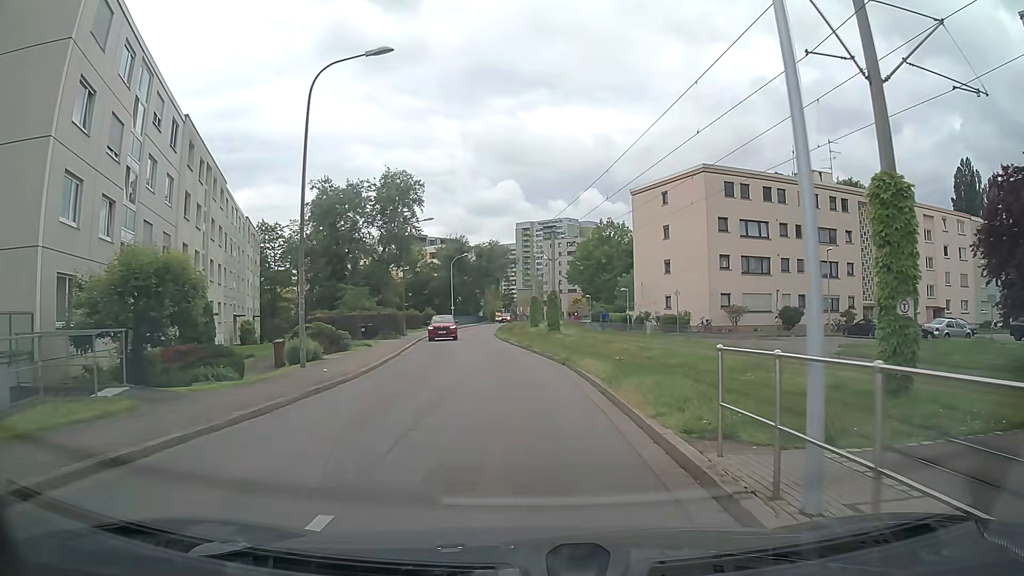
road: residential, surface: asphalt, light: Day
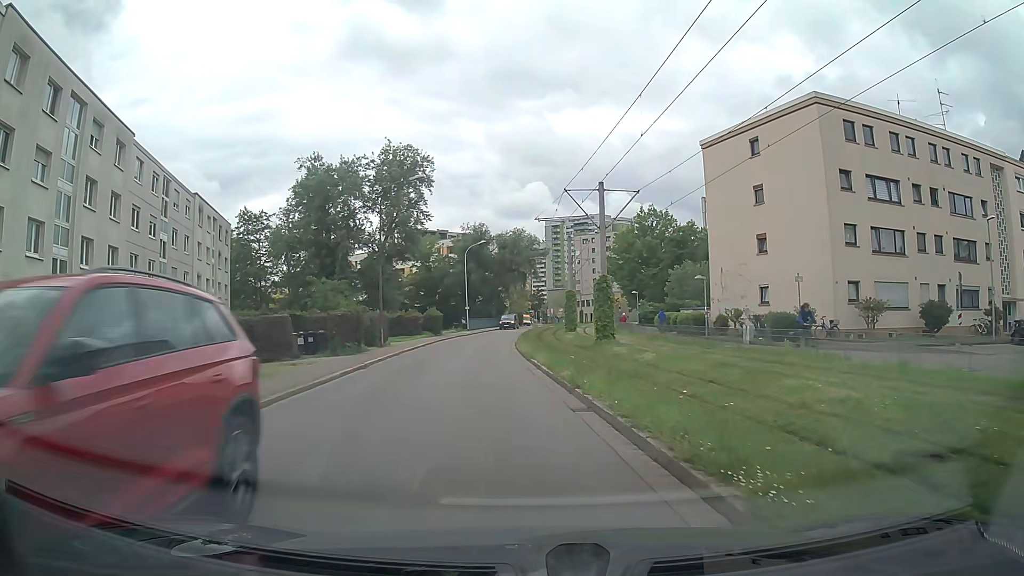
(-0.3, +17.1) m; -2°
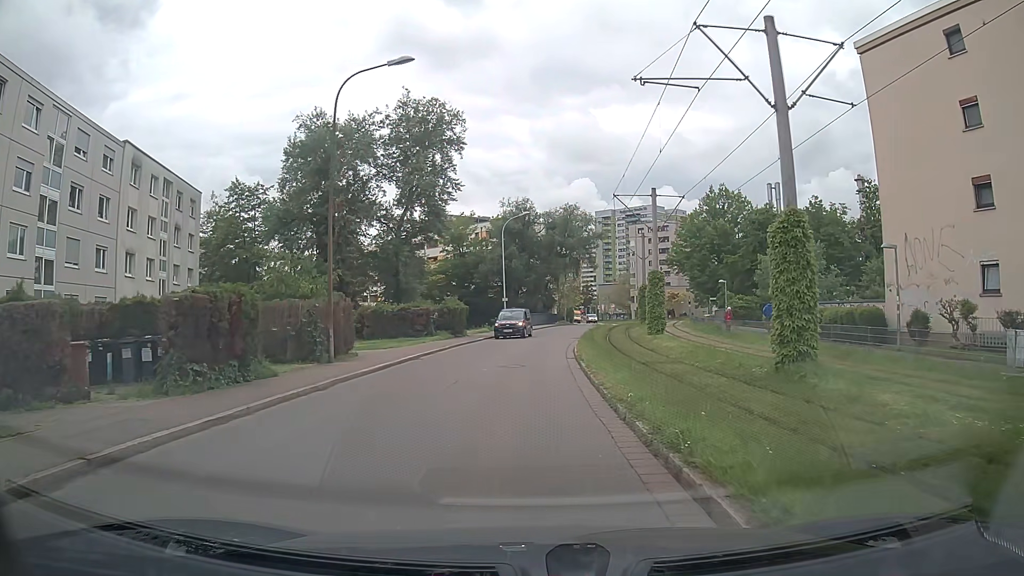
(-0.9, +17.0) m; -4°
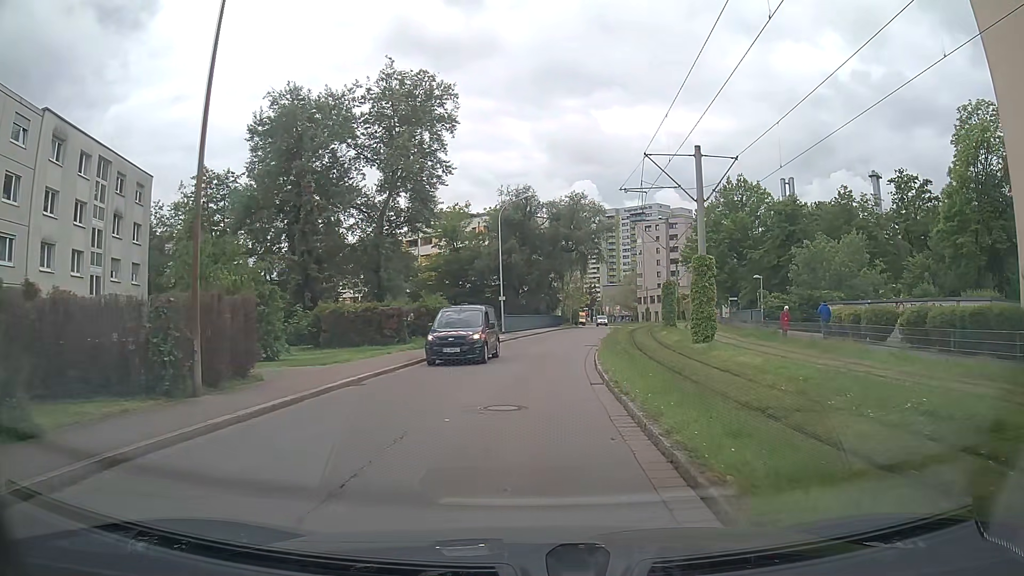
(0.0, +8.6) m; 0°
